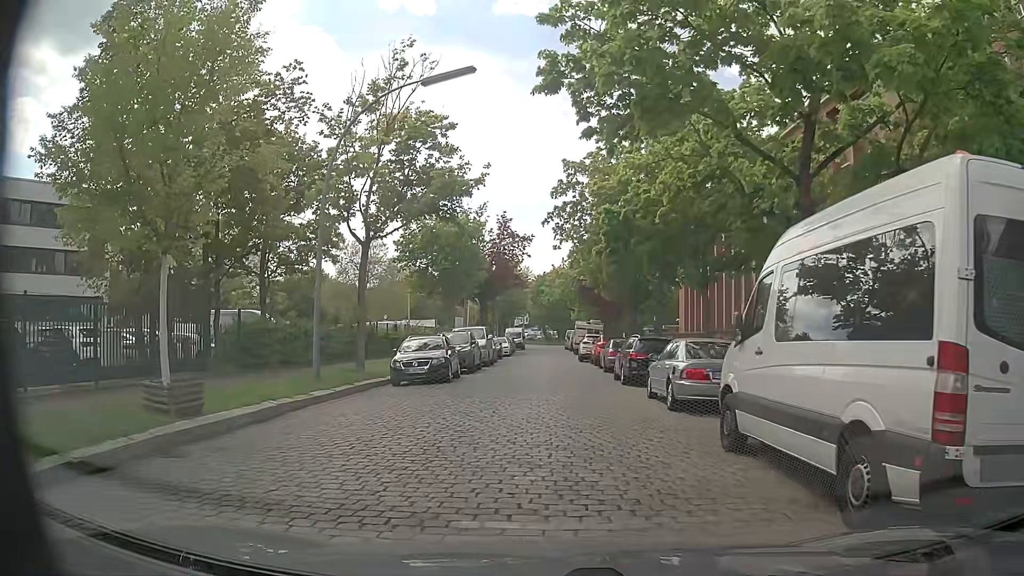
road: unclassified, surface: sett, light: Day
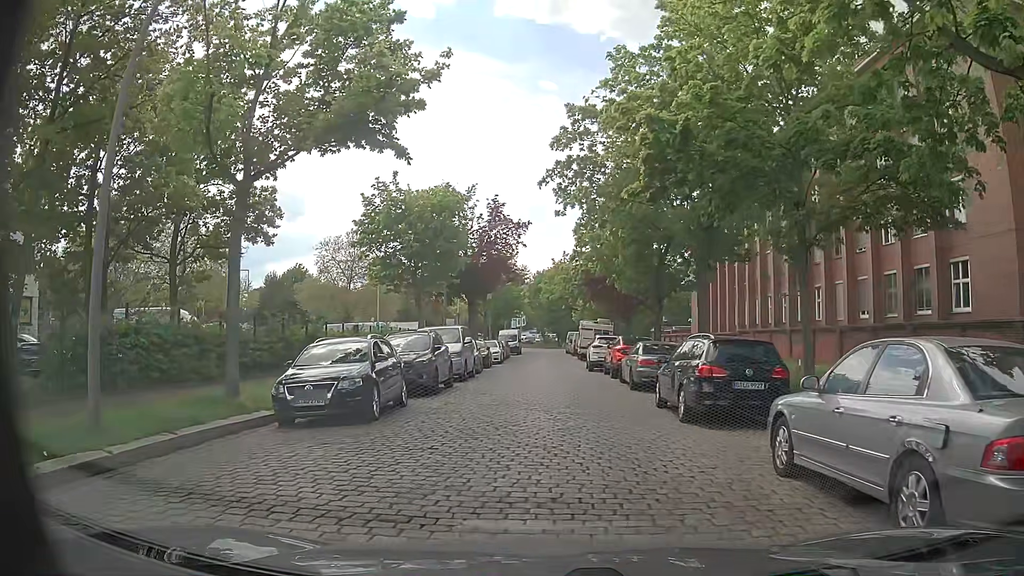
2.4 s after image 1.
(+0.1, +9.0) m; -1°
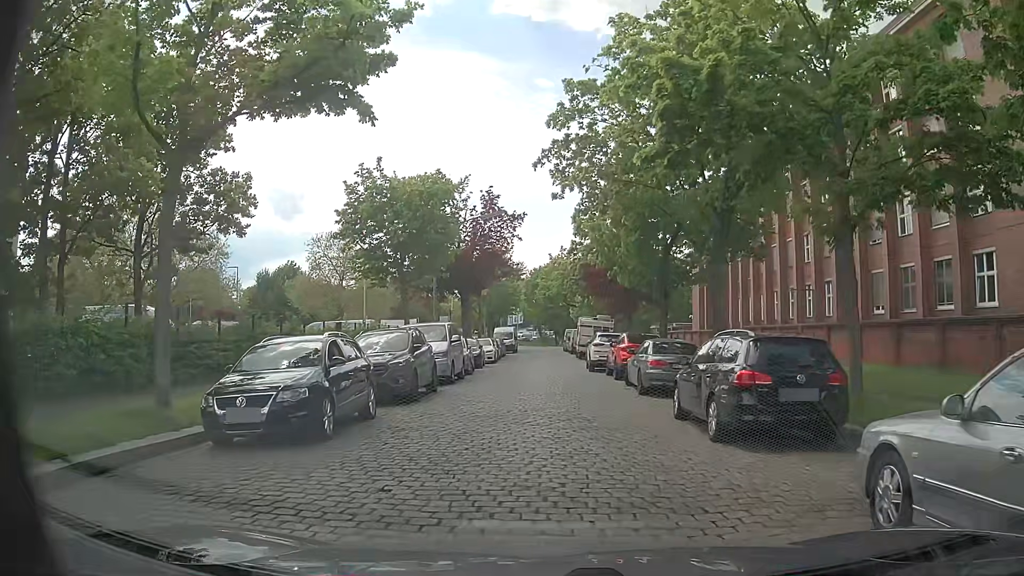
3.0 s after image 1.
(+0.1, +2.4) m; +2°
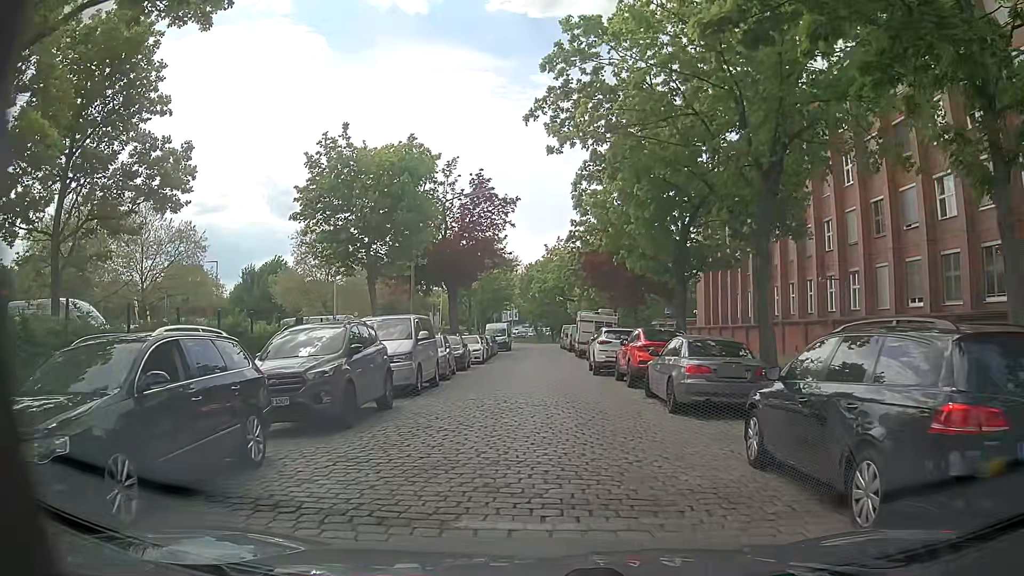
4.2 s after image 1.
(+0.1, +4.7) m; -1°
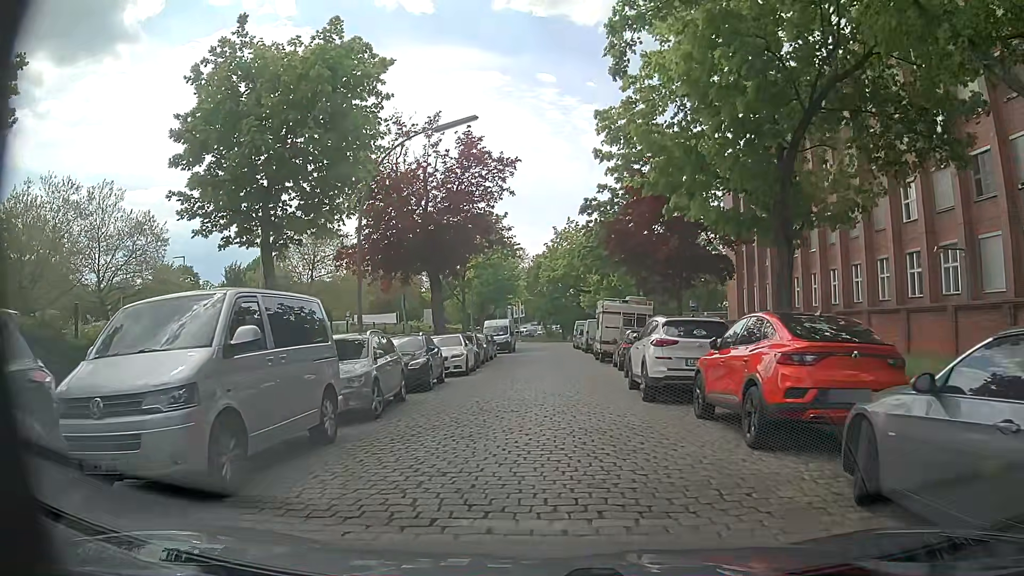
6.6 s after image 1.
(+0.2, +10.1) m; 0°
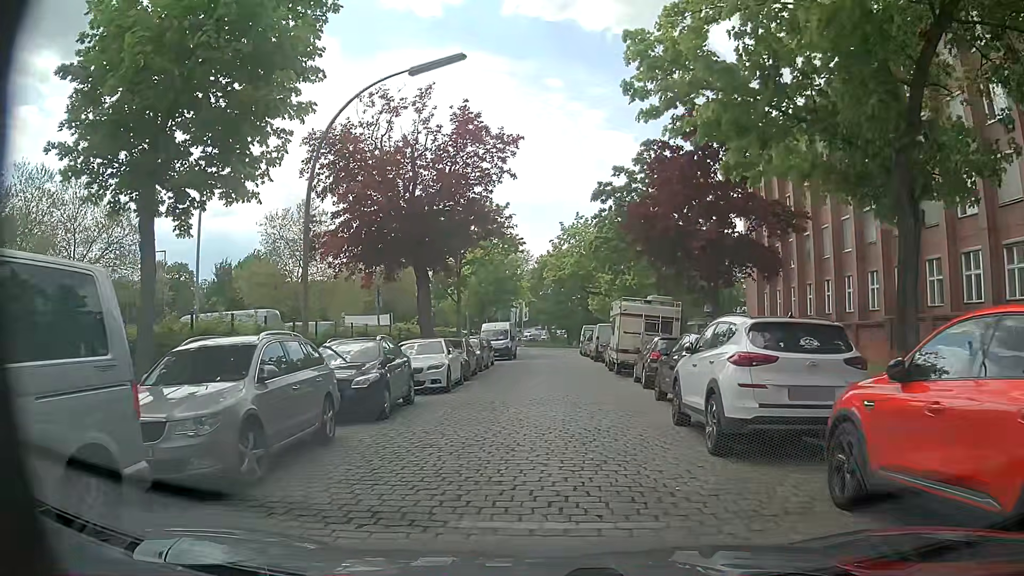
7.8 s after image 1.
(0.0, +5.1) m; -1°
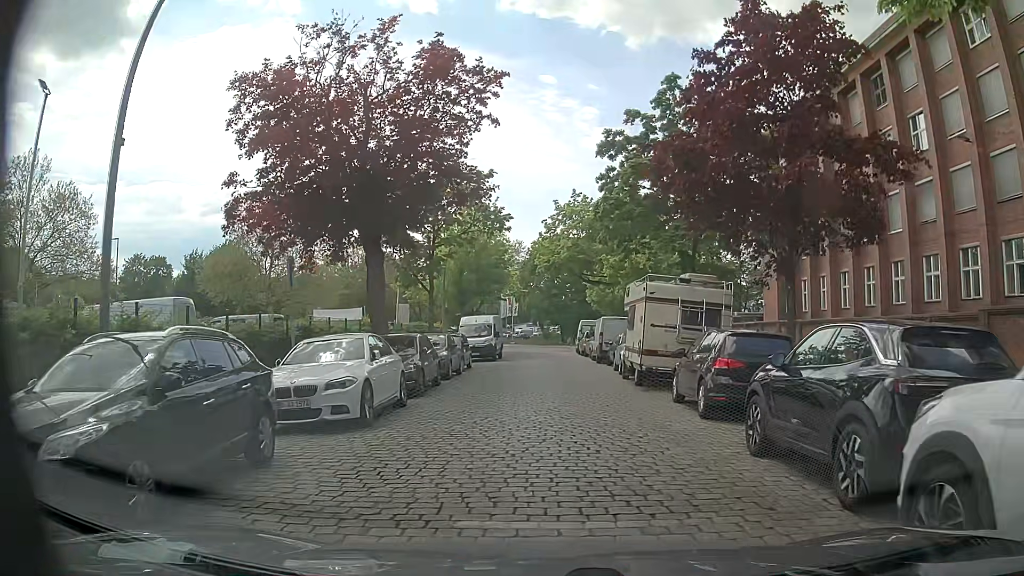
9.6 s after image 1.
(+0.1, +7.5) m; 0°
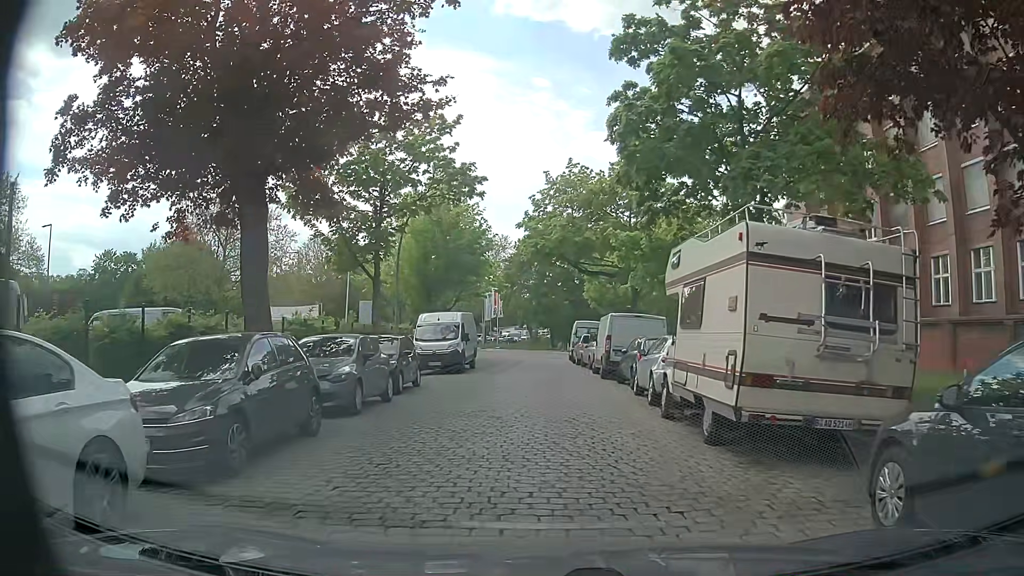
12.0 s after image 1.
(+0.4, +9.1) m; +2°
